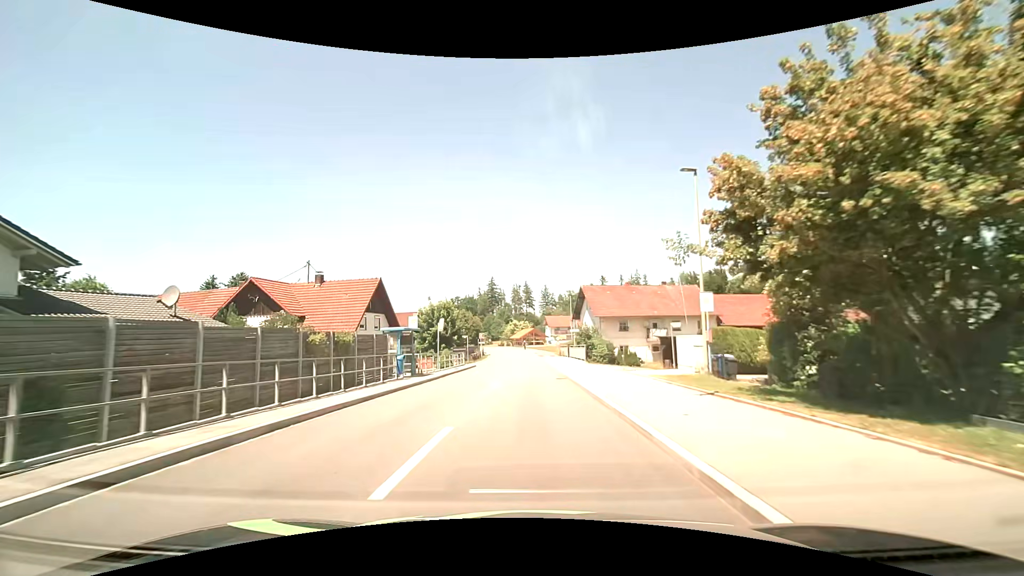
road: tertiary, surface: asphalt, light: Day
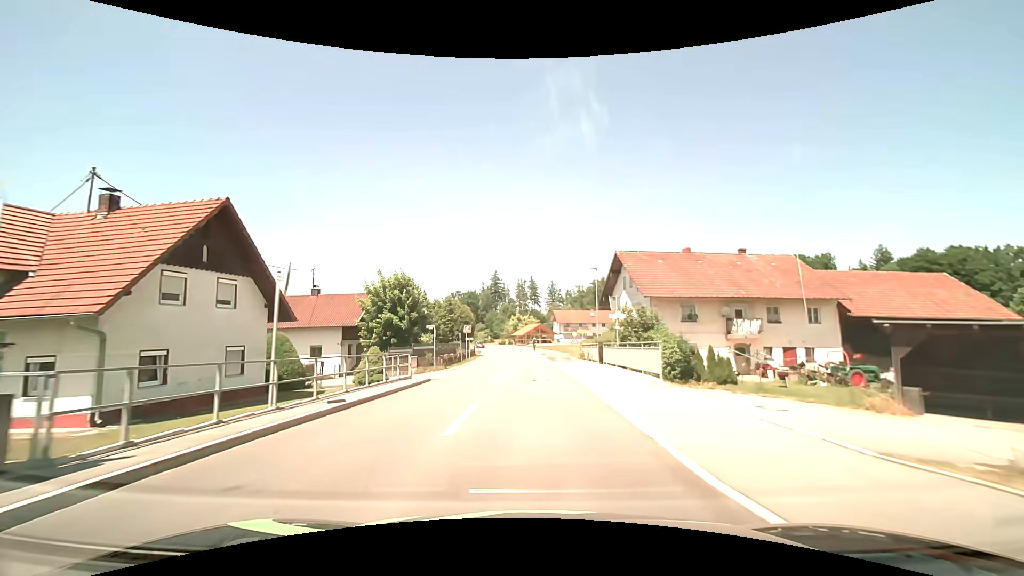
(-0.1, +21.0) m; -1°
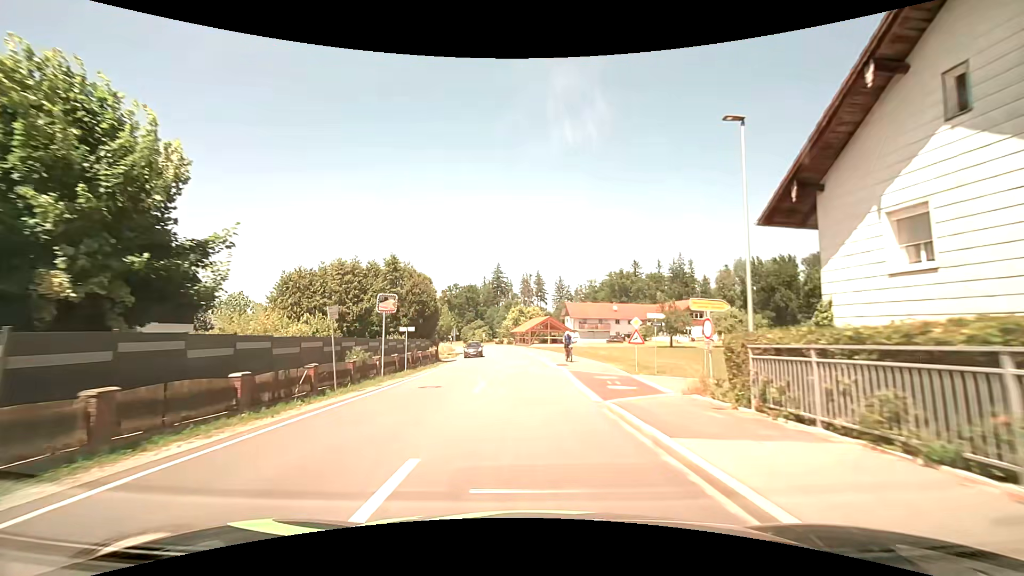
(-0.1, +29.9) m; 0°
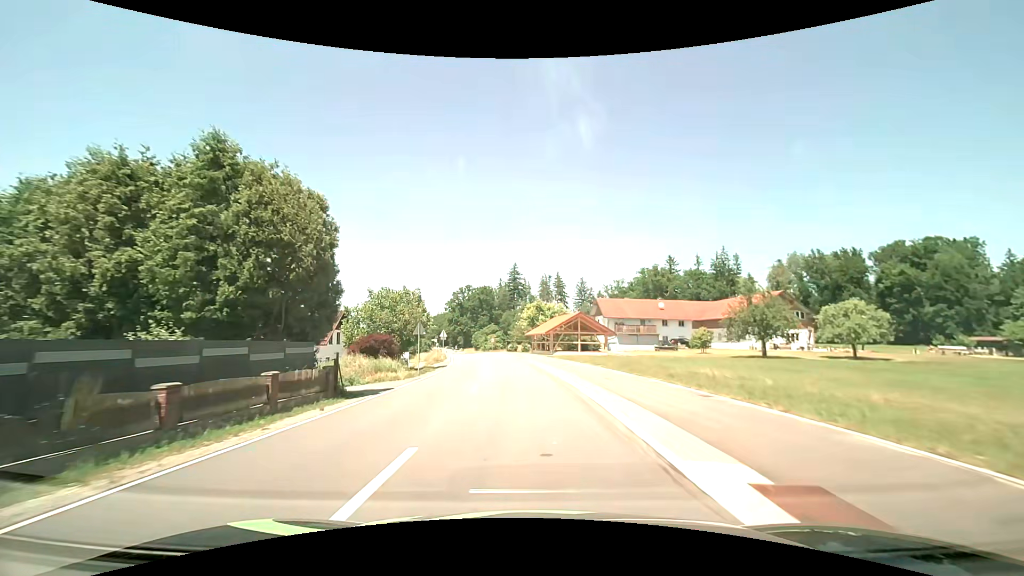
(-0.5, +23.3) m; -2°
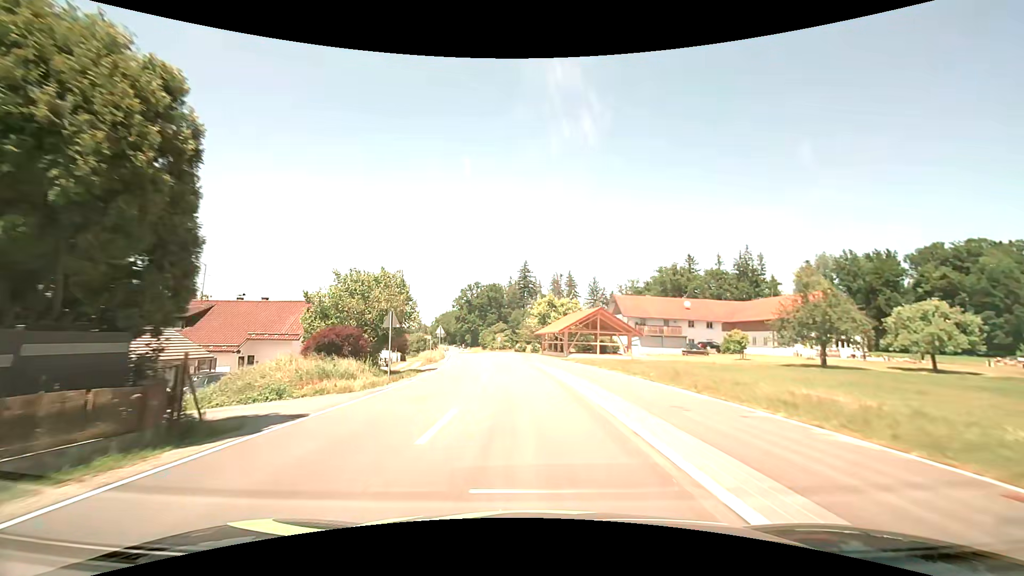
(-0.1, +7.8) m; -1°
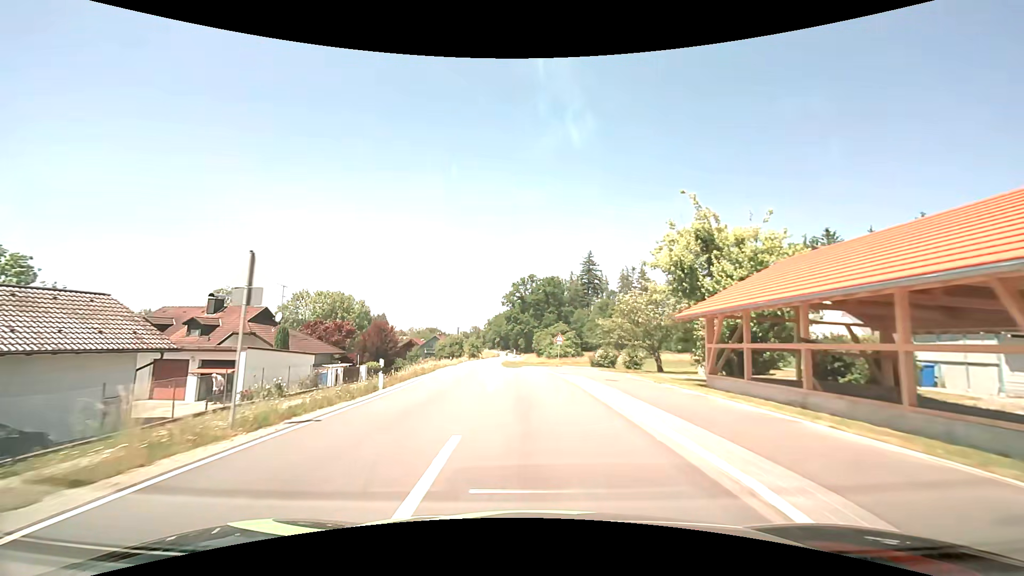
(-2.4, +39.8) m; -6°
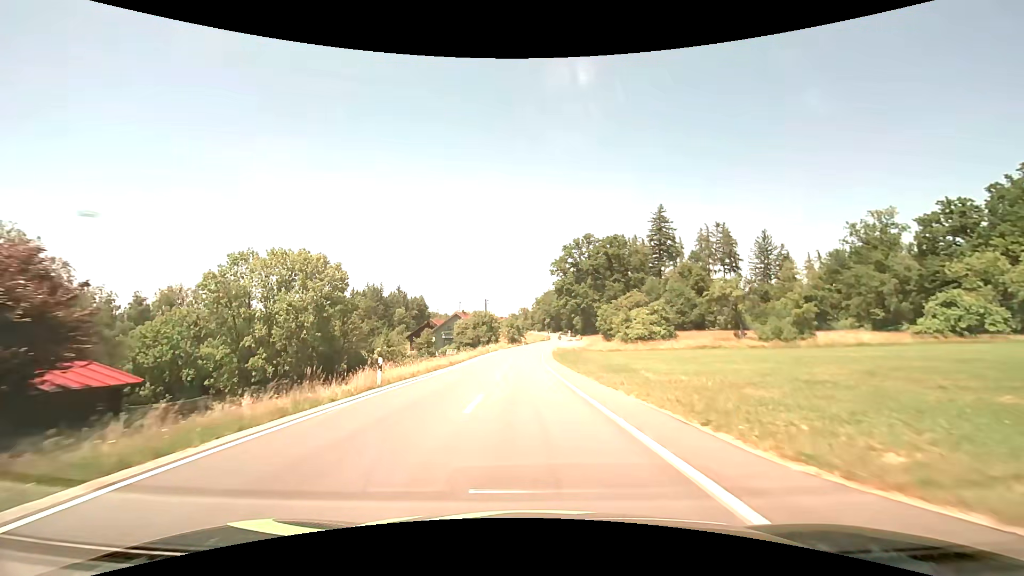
(-2.2, +41.3) m; -6°
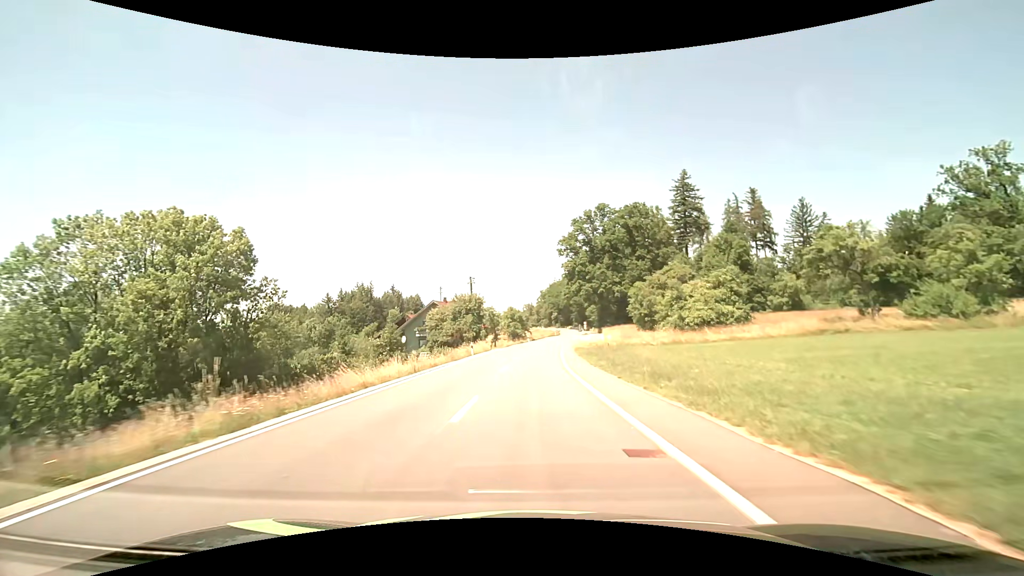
(-0.4, +26.0) m; -1°
(0, +10) (0, +20) (0, +30) (0, +40) (+1, +50) (+2, +60) (+3, +70) (+4, +80) (+6, +90) (+7, +100) m
